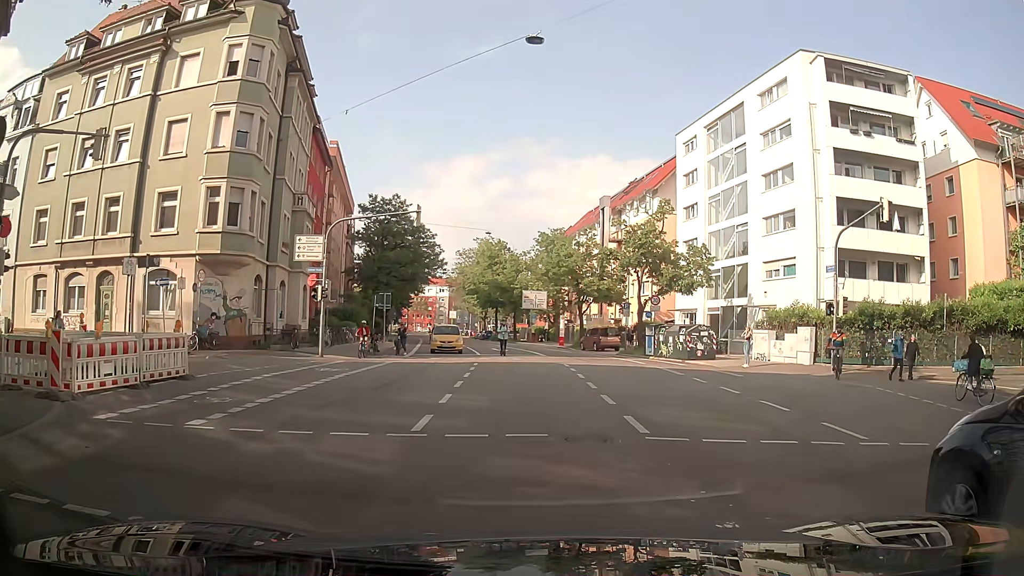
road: secondary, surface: asphalt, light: Day
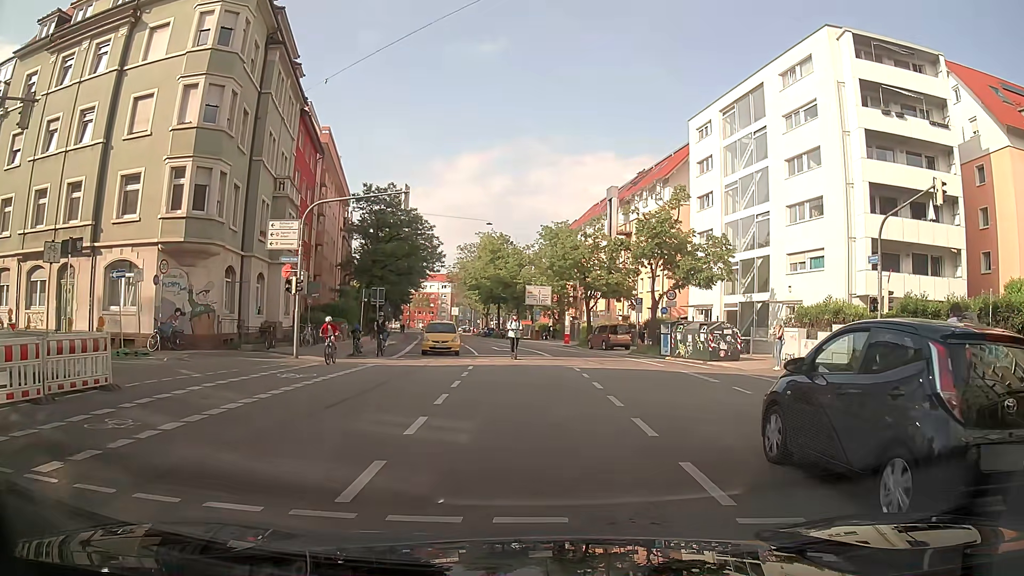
(0.0, +3.6) m; 0°
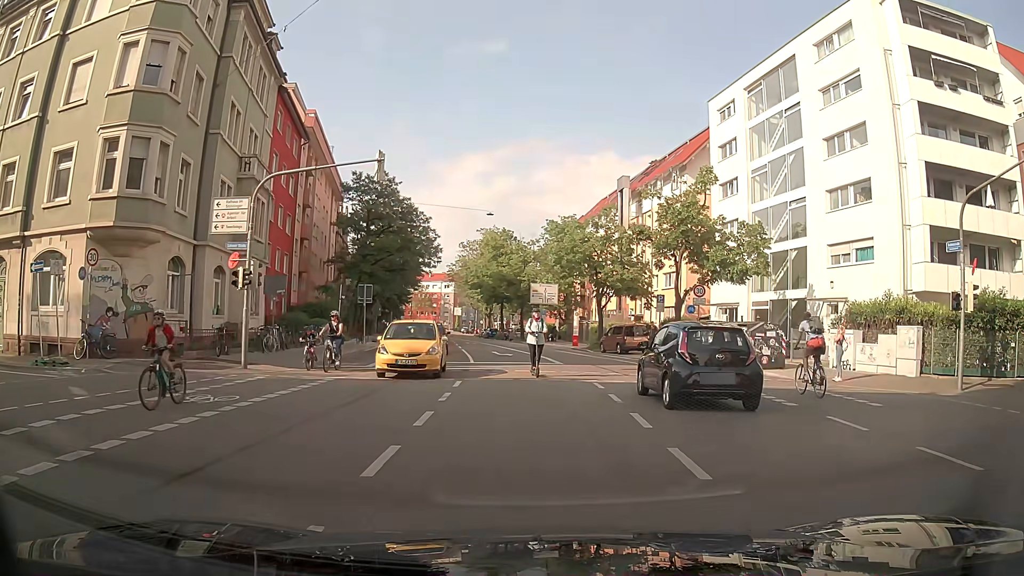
(-0.1, +5.1) m; -2°
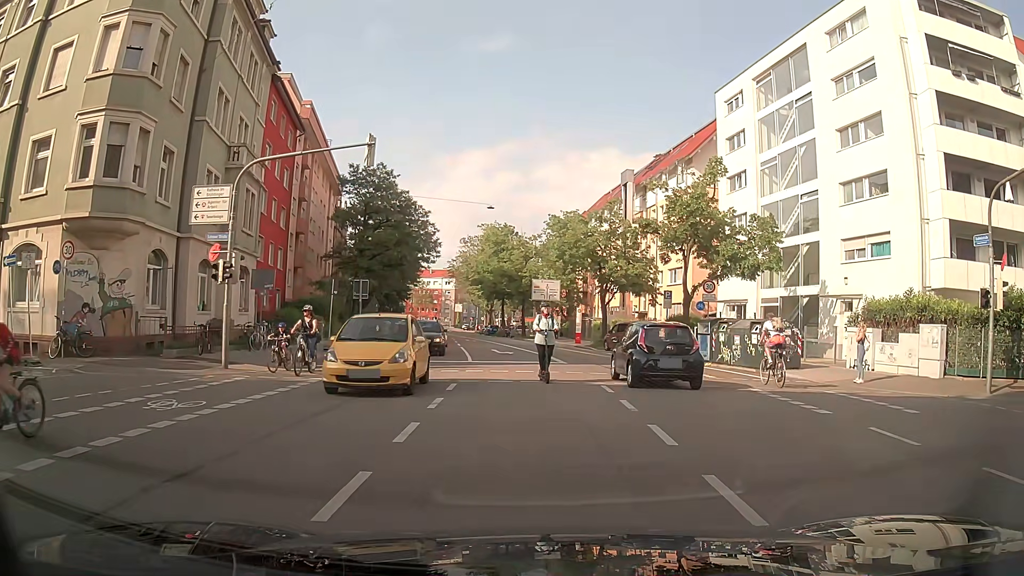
(0.0, +1.4) m; -1°
